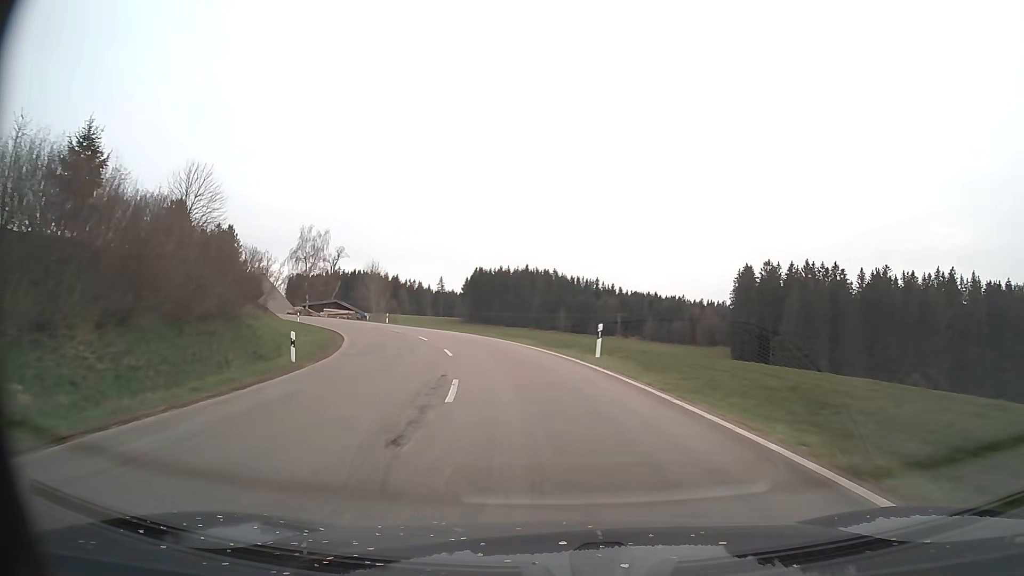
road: secondary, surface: asphalt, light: Day
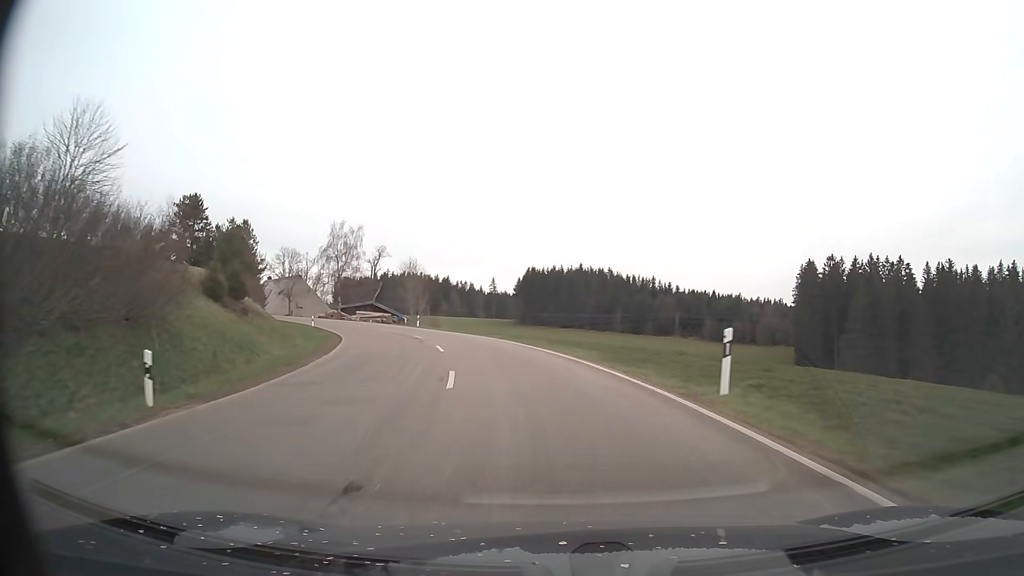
(-0.4, +10.4) m; -4°
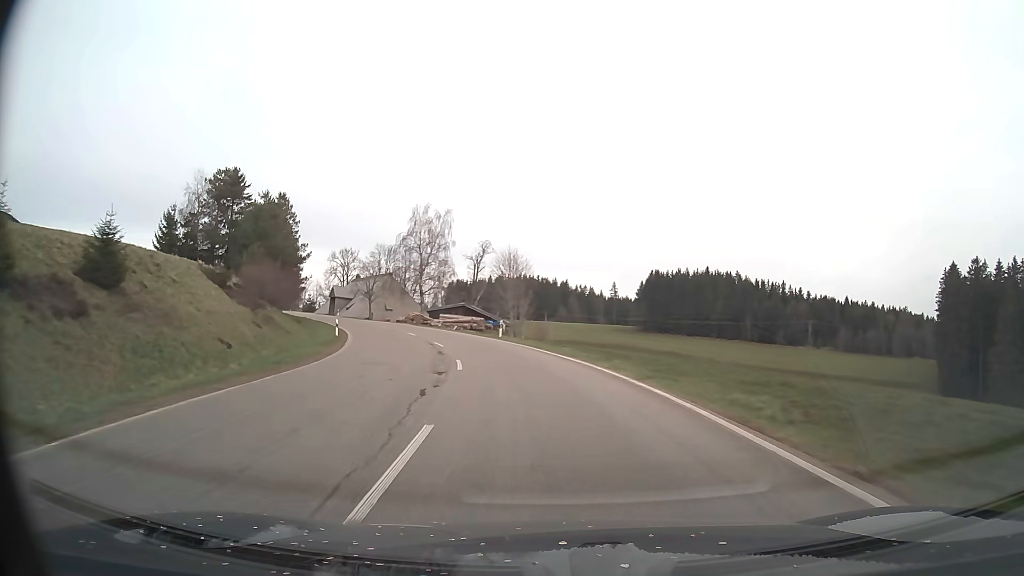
(-1.9, +20.9) m; -10°
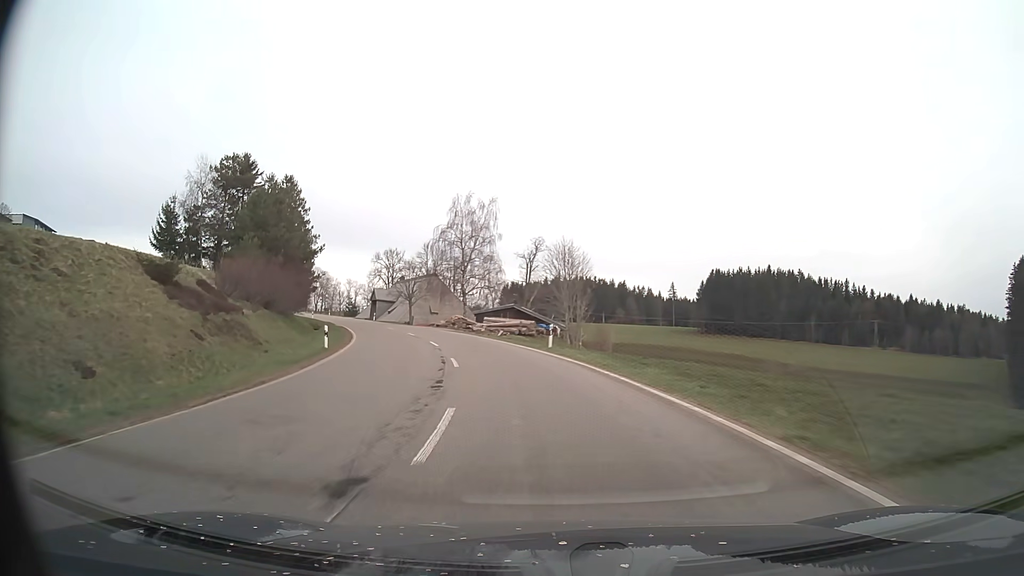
(-0.4, +10.6) m; -5°
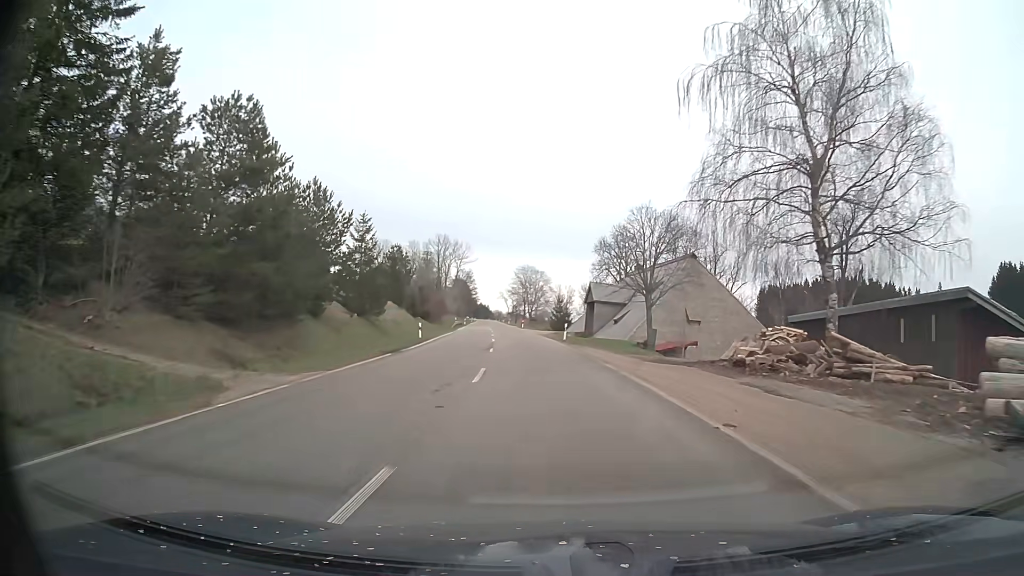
(-10.8, +52.8) m; -21°
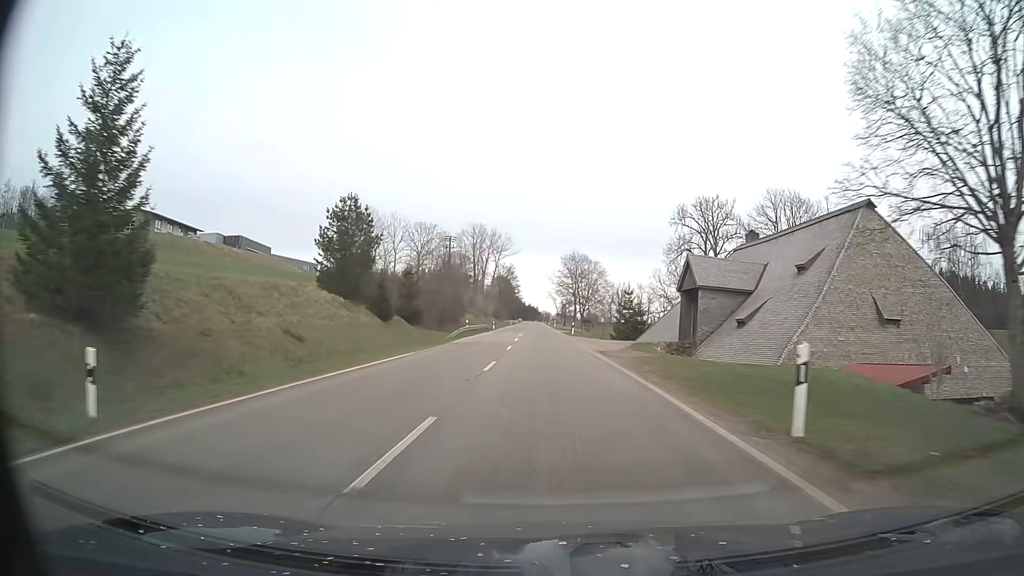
(-1.6, +34.1) m; -5°
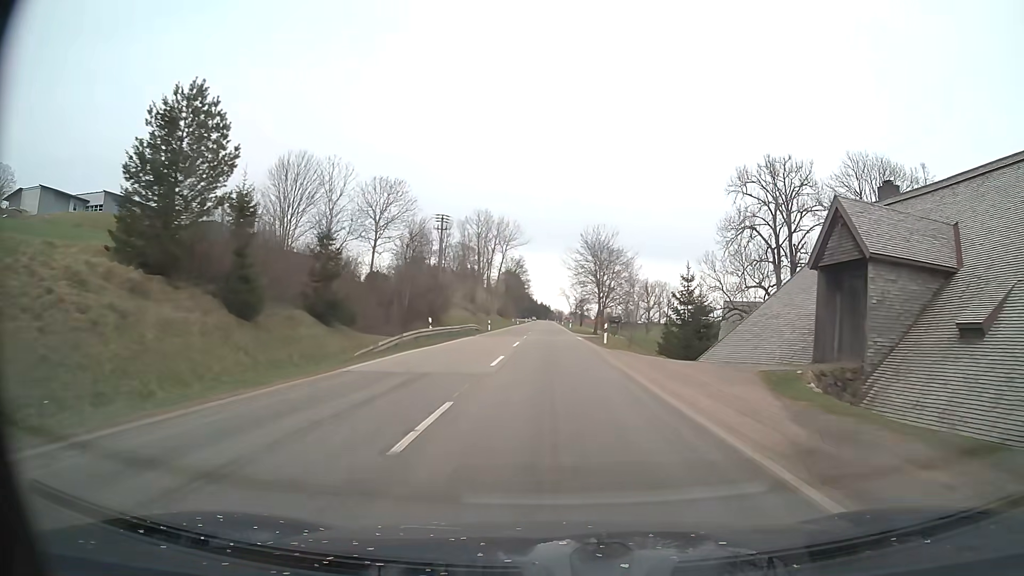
(-0.3, +23.4) m; -1°
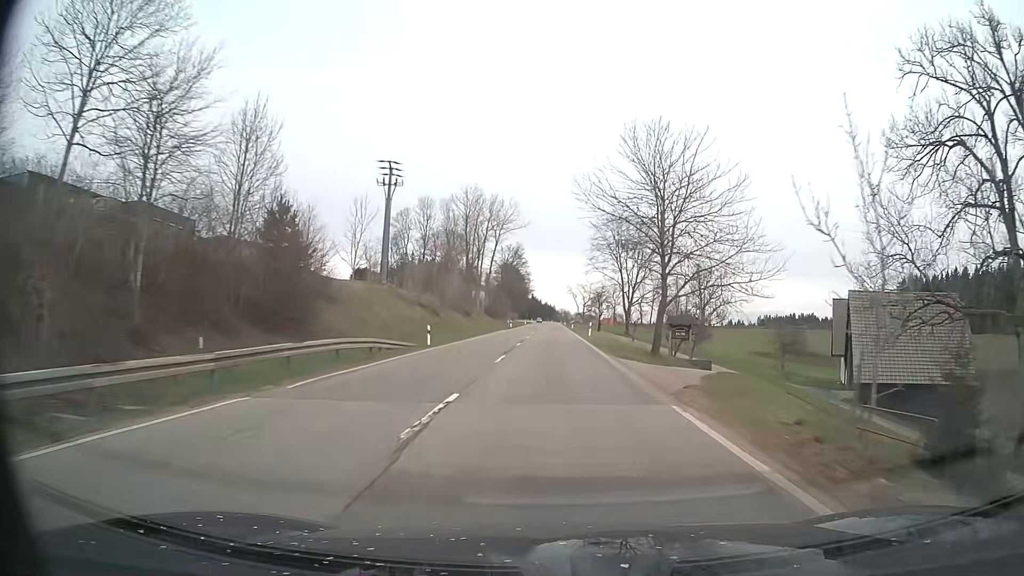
(-0.1, +35.9) m; 0°
(0, +10) (0, +20) (0, +30) (0, +40) (0, +50) (0, +60) (0, +70) (0, +80) (0, +90) (0, +100) m
